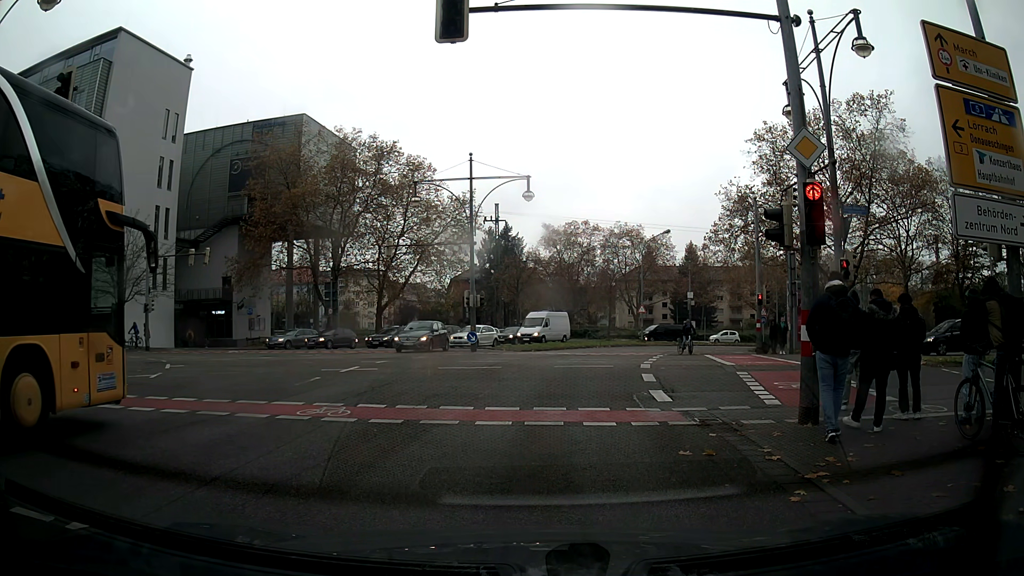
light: Day
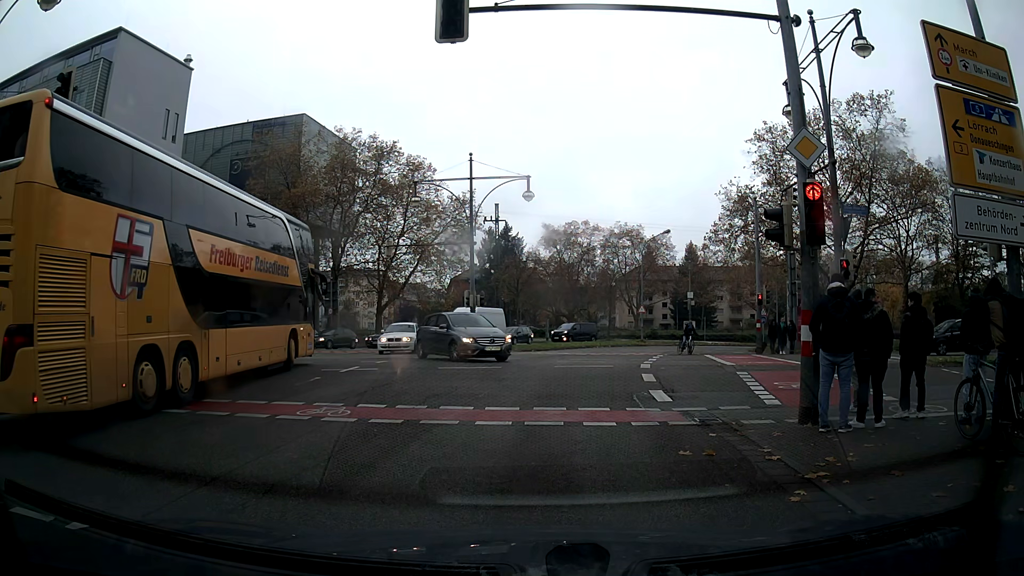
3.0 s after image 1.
(0.0, 0.0) m; 0°
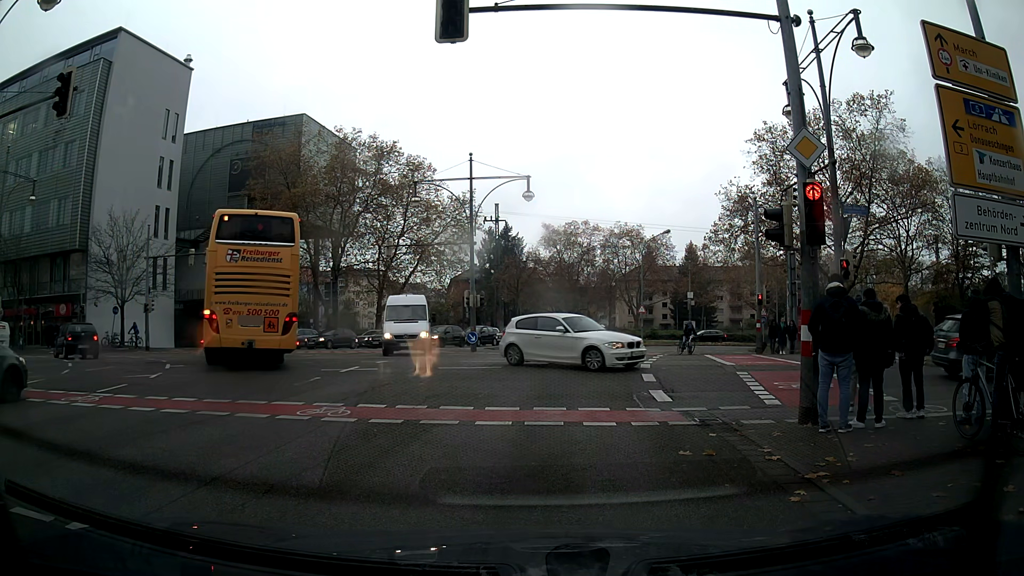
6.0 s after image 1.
(0.0, 0.0) m; 0°
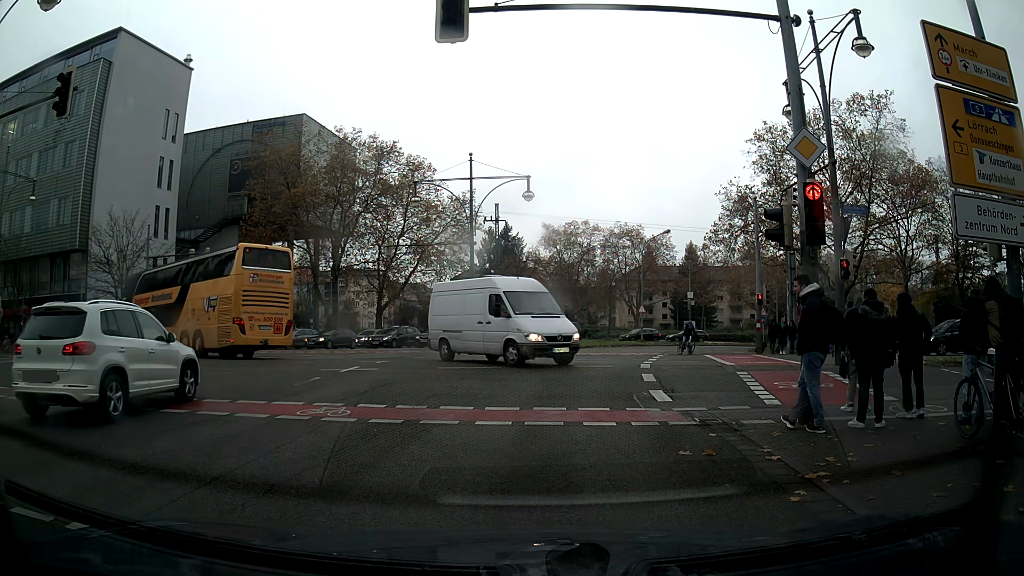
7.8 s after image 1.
(0.0, 0.0) m; 0°
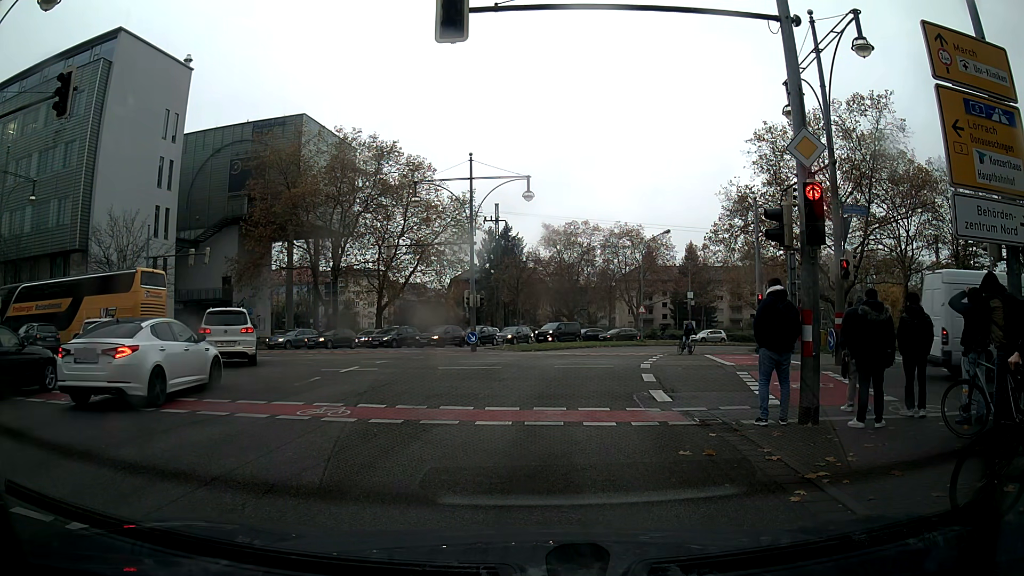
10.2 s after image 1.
(0.0, 0.0) m; 0°
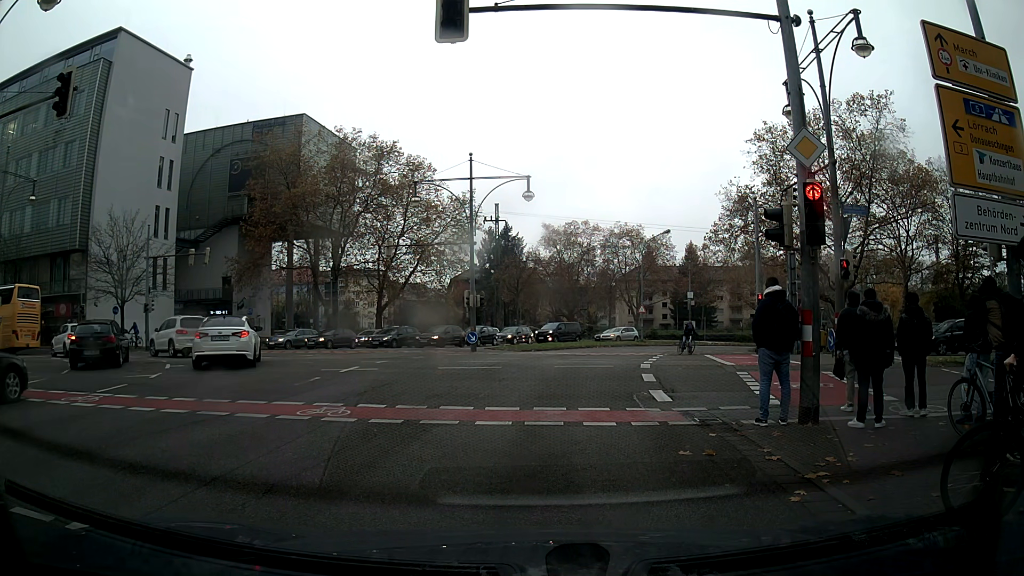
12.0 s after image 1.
(0.0, 0.0) m; 0°
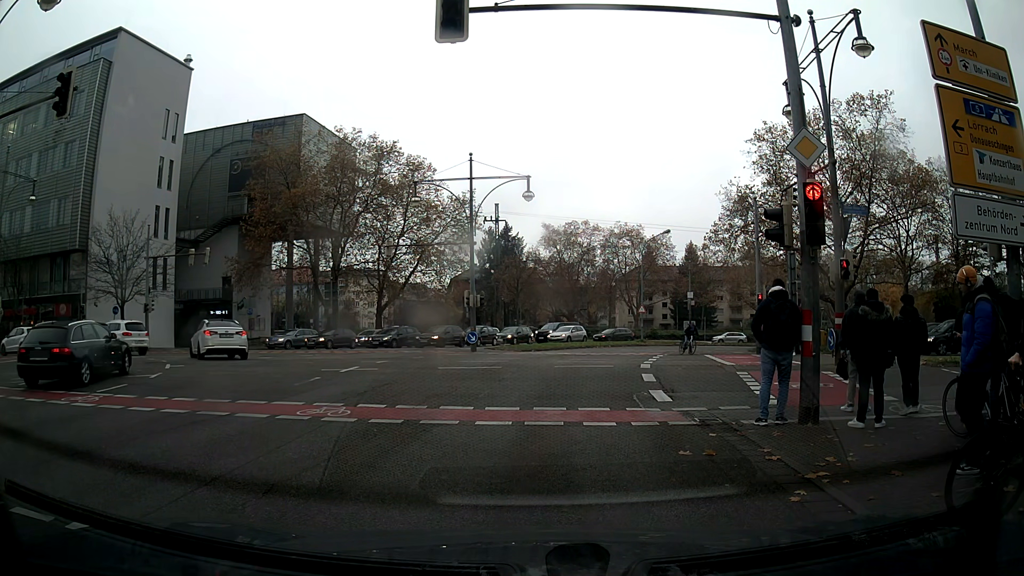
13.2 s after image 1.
(0.0, 0.0) m; 0°
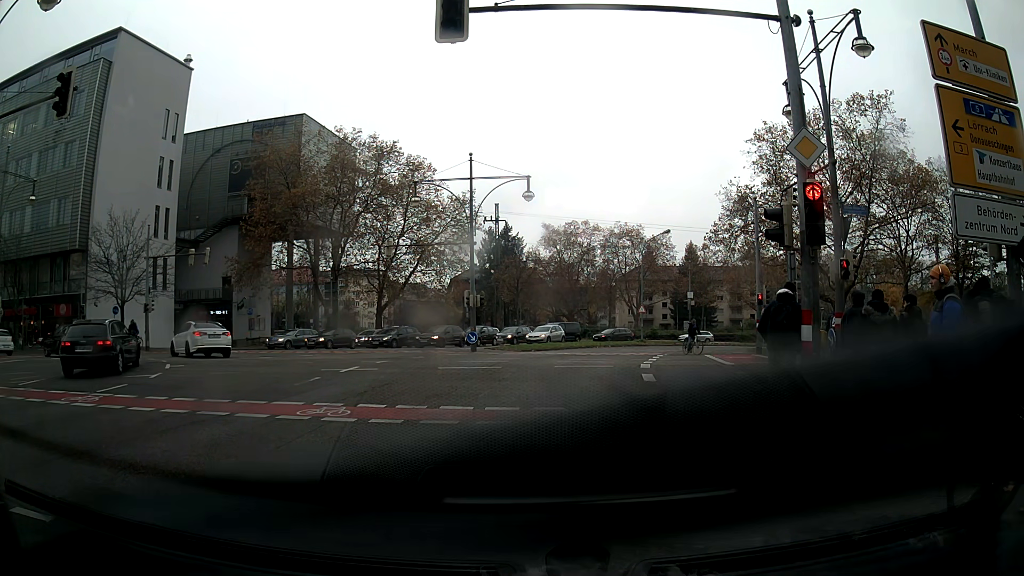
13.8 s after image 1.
(0.0, 0.0) m; 0°
